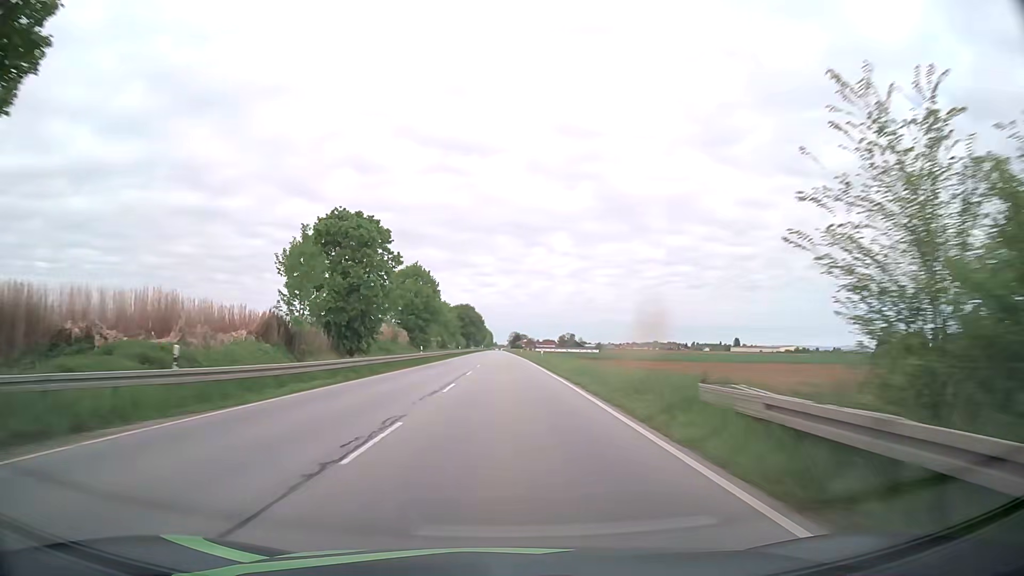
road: primary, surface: asphalt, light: Day
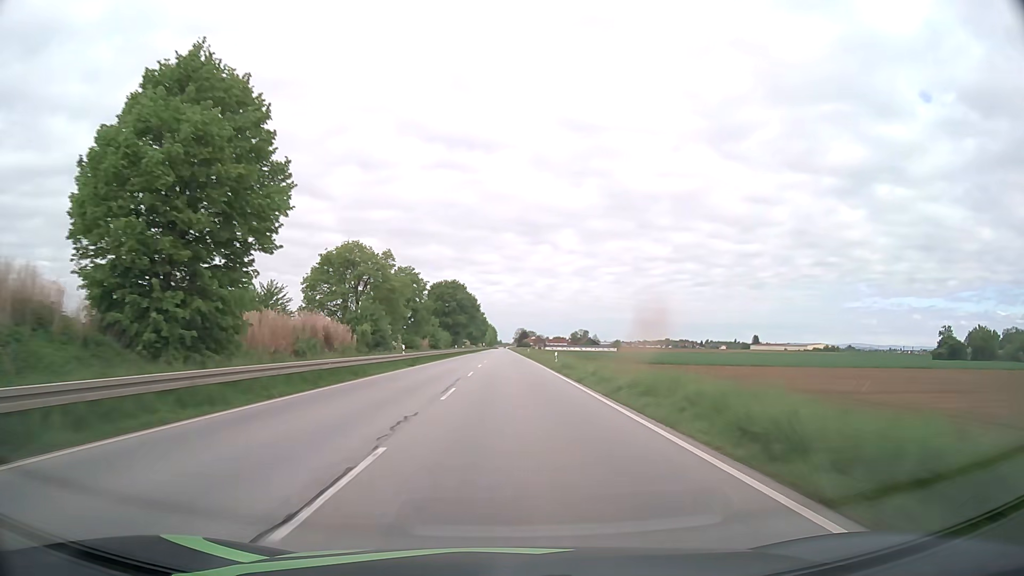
(-0.2, +63.4) m; 0°
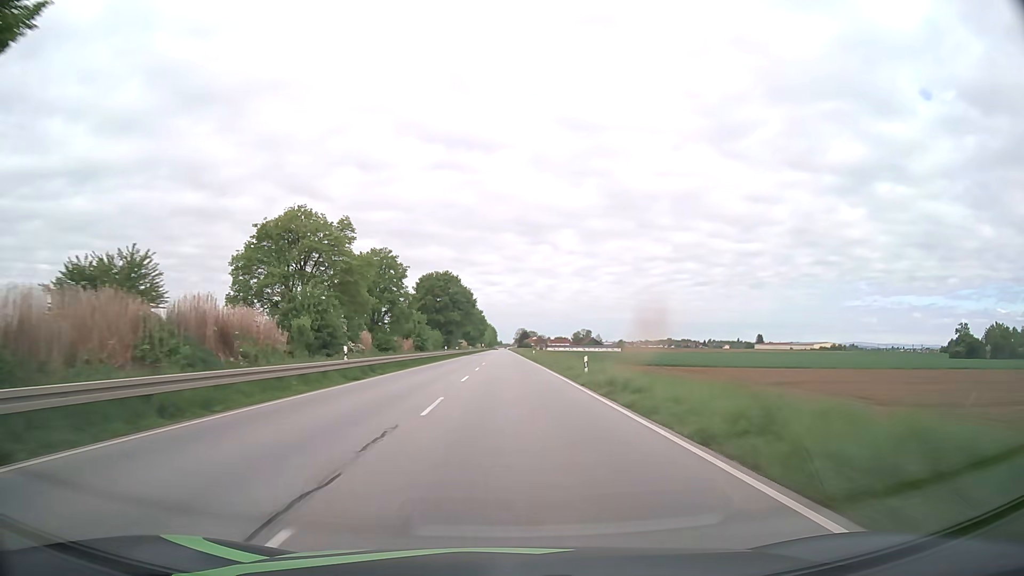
(0.0, +15.9) m; 0°
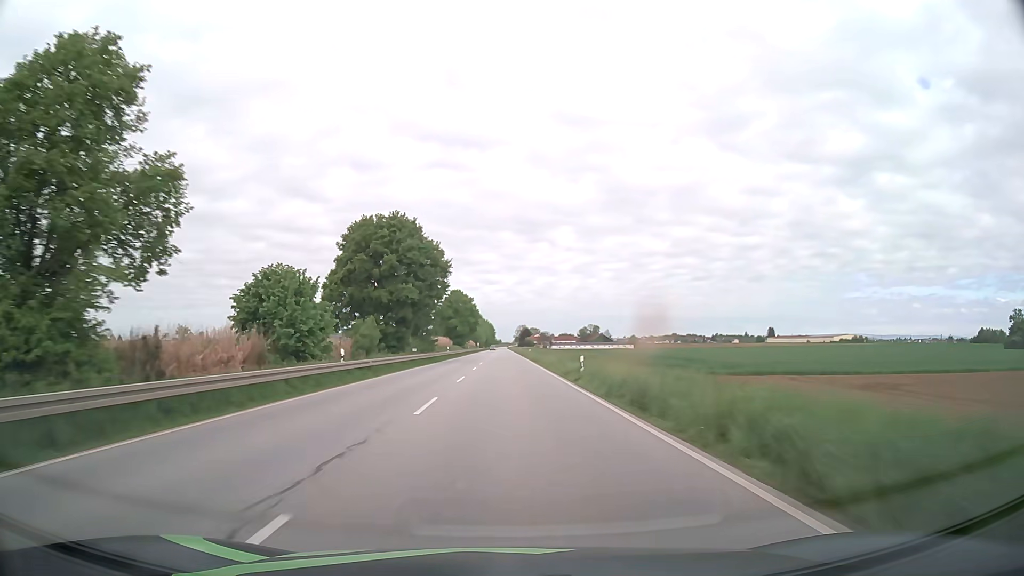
(0.0, +47.9) m; 0°
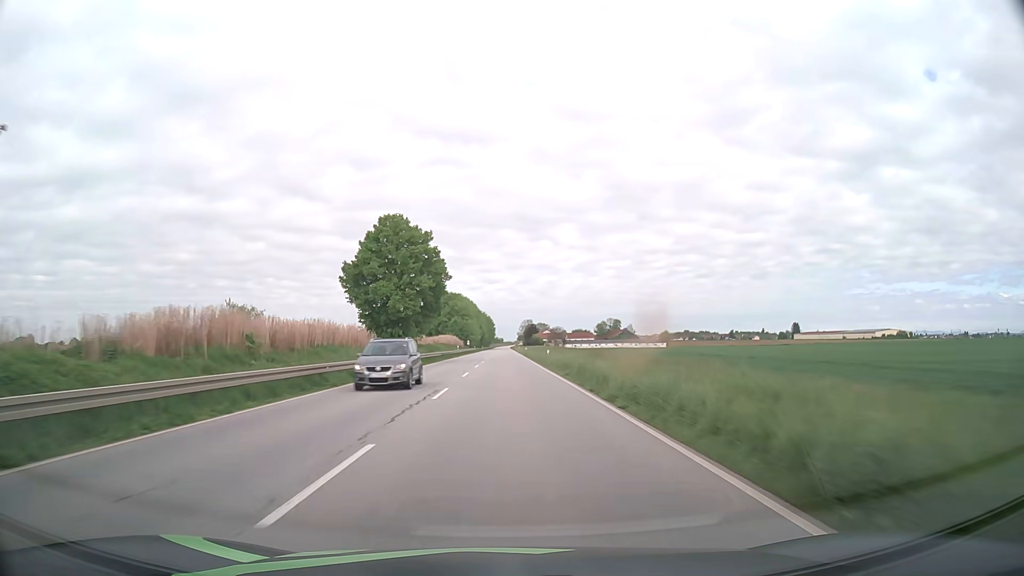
(-0.2, +80.4) m; 0°
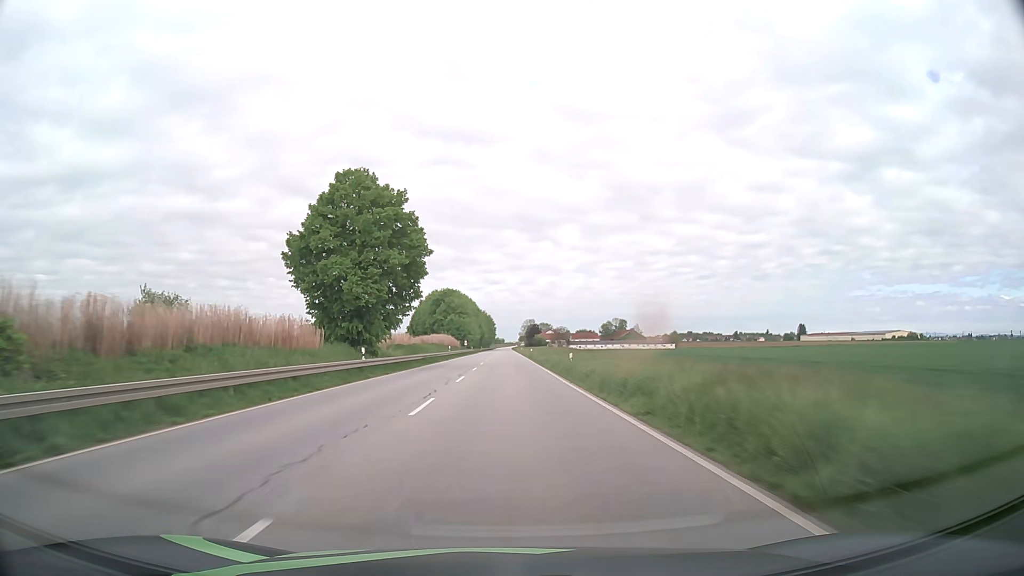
(0.0, +16.1) m; 0°
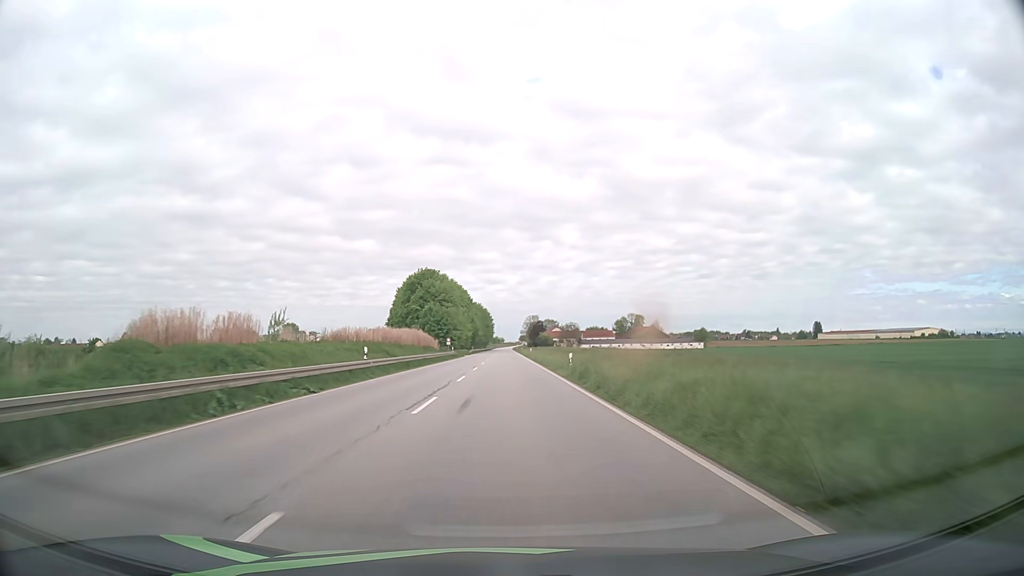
(-0.2, +48.0) m; 0°
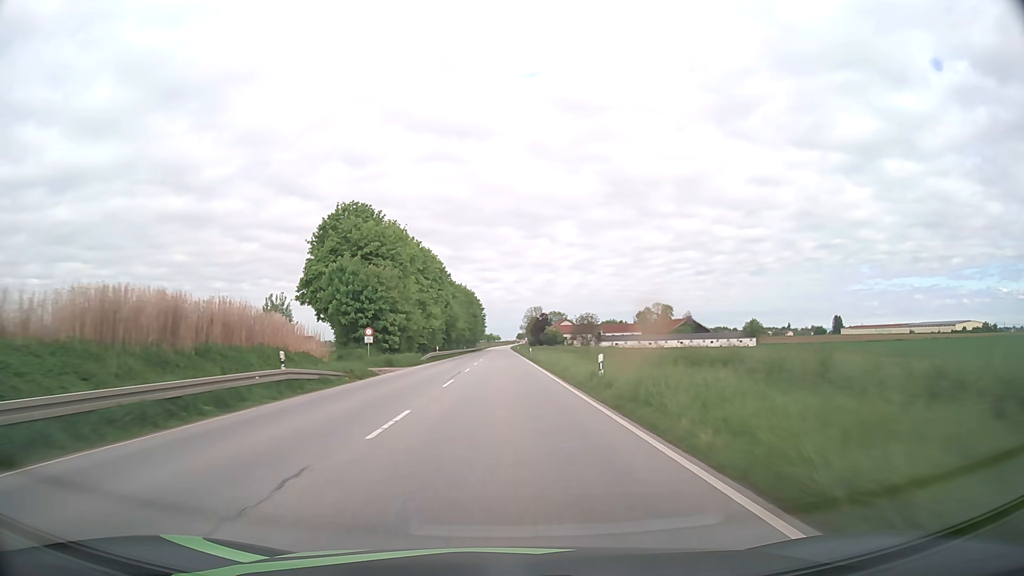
(-0.1, +63.6) m; 0°
(0, +10) (0, +20) (0, +30) (0, +40) (0, +50) (0, +60) (0, +70) (0, +80) (0, +90) (0, +100) m
